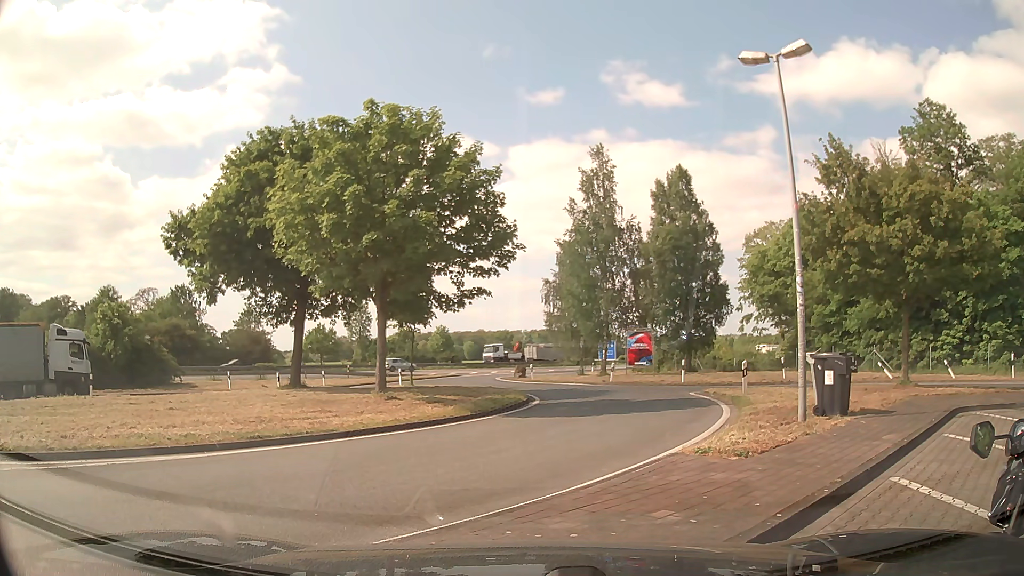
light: Day
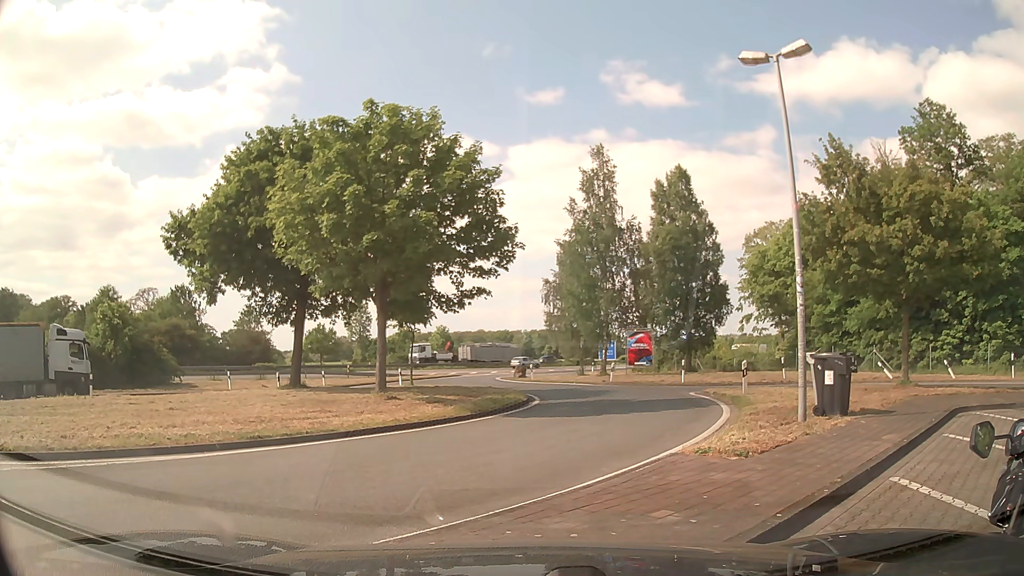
(0.0, 0.0) m; 0°
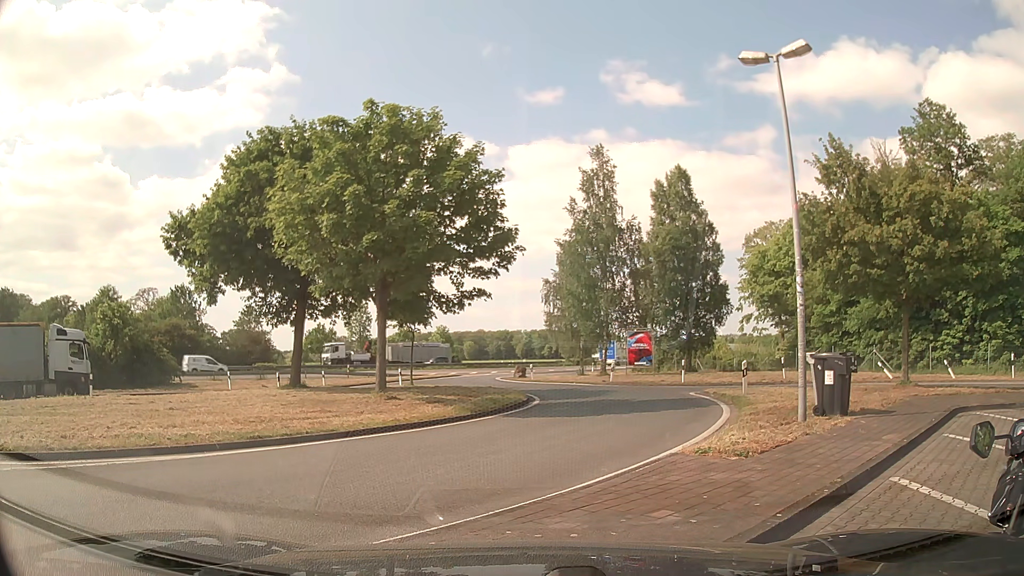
(0.0, 0.0) m; 0°
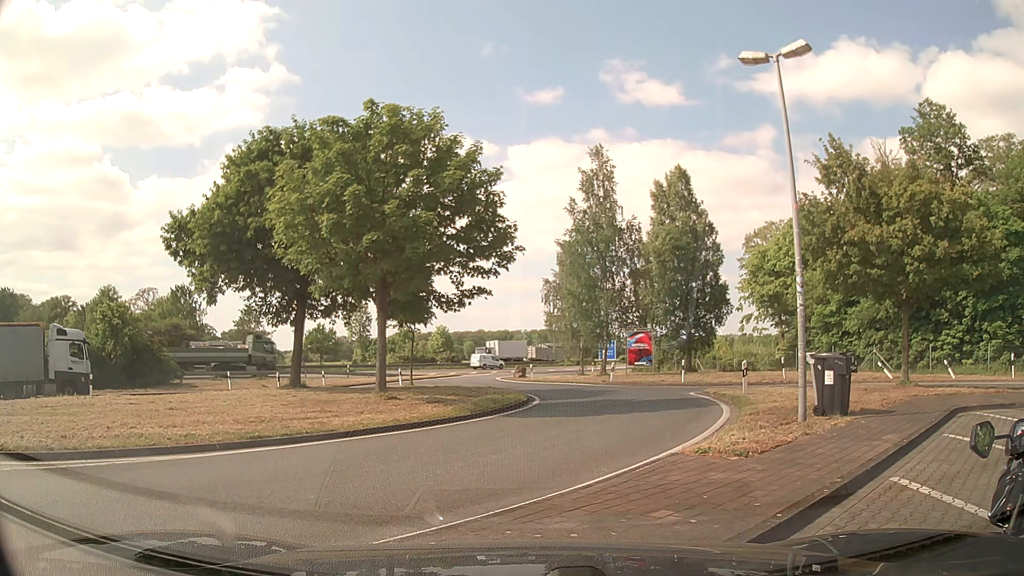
(0.0, 0.0) m; 0°
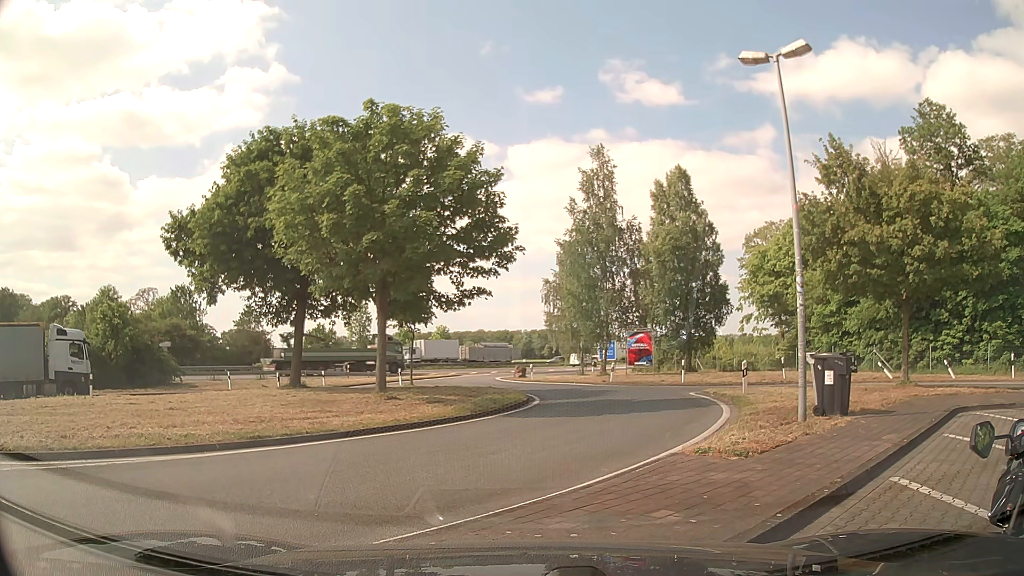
(0.0, 0.0) m; 0°
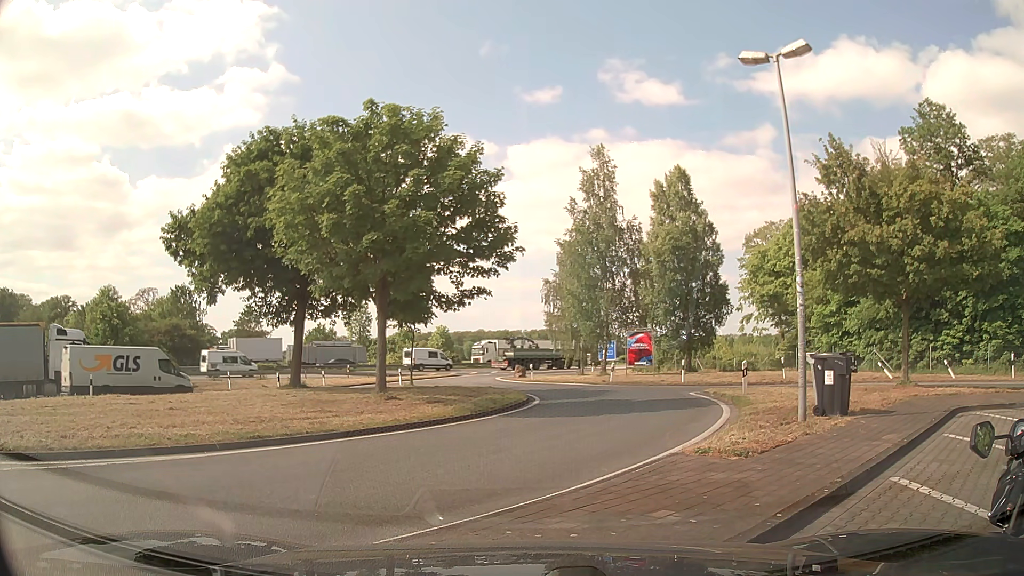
(0.0, 0.0) m; 0°
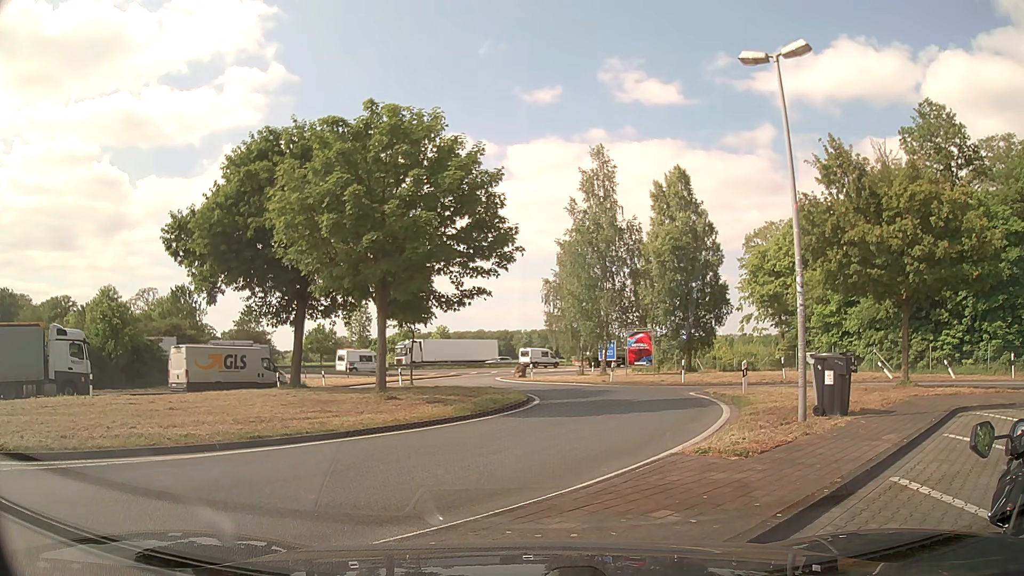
(0.0, 0.0) m; 0°
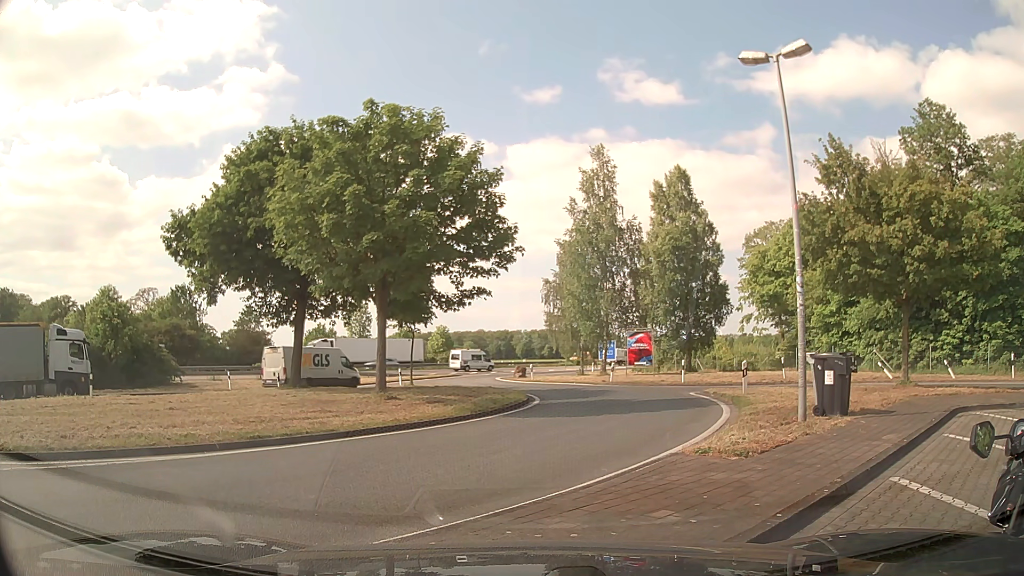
(0.0, 0.0) m; 0°
